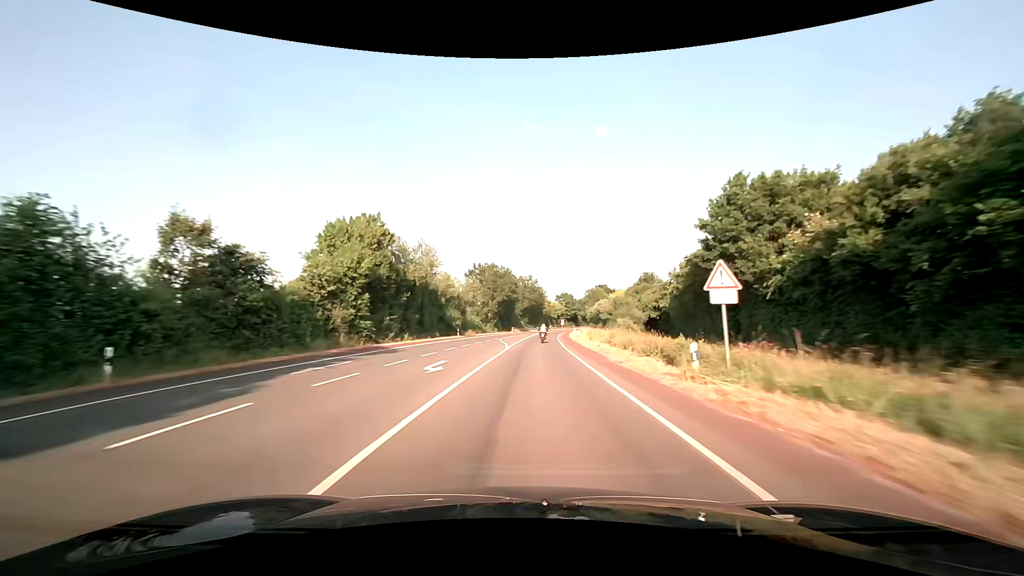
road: secondary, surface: asphalt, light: Day
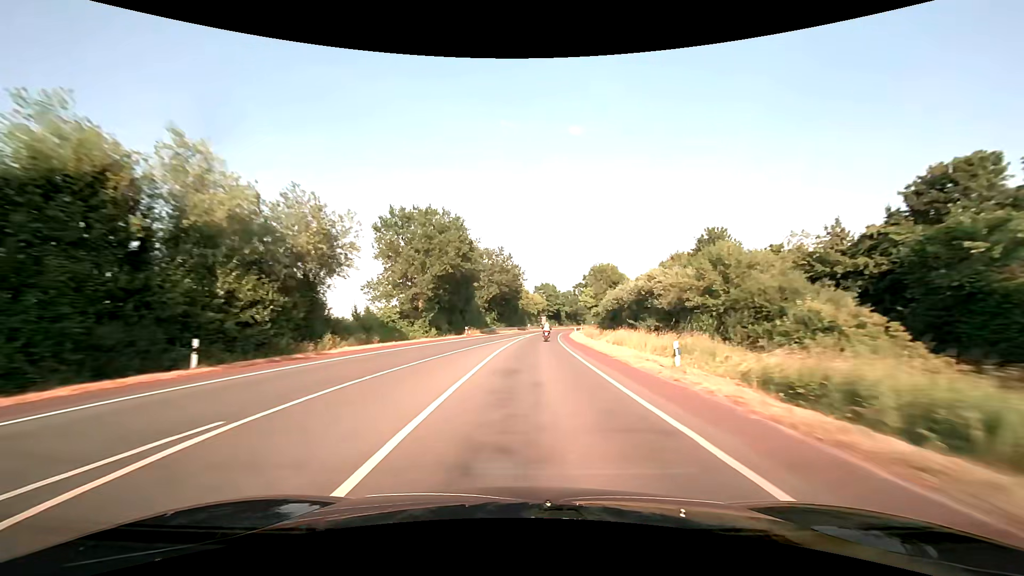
(+1.2, +46.6) m; +3°
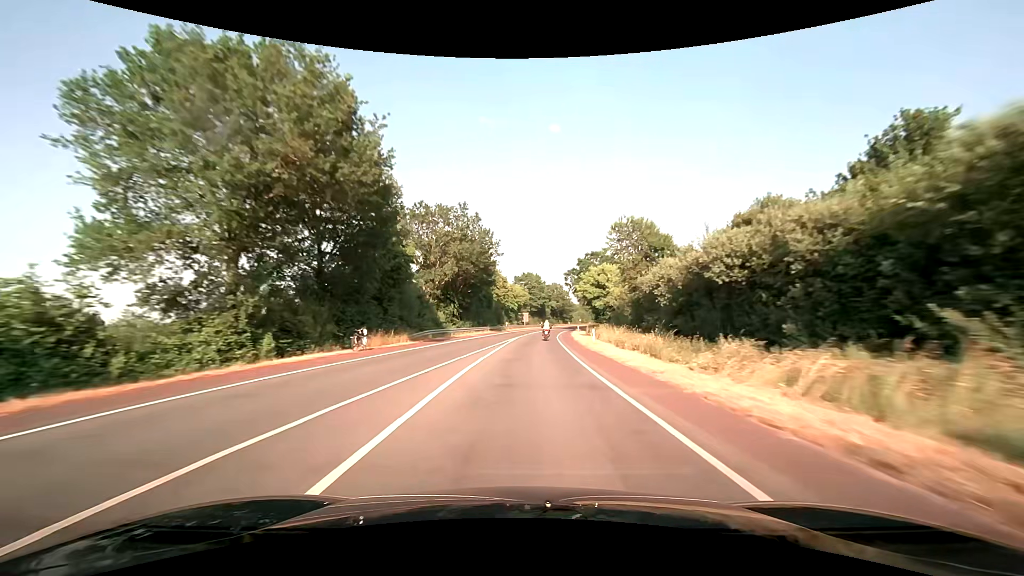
(+0.6, +31.1) m; +2°
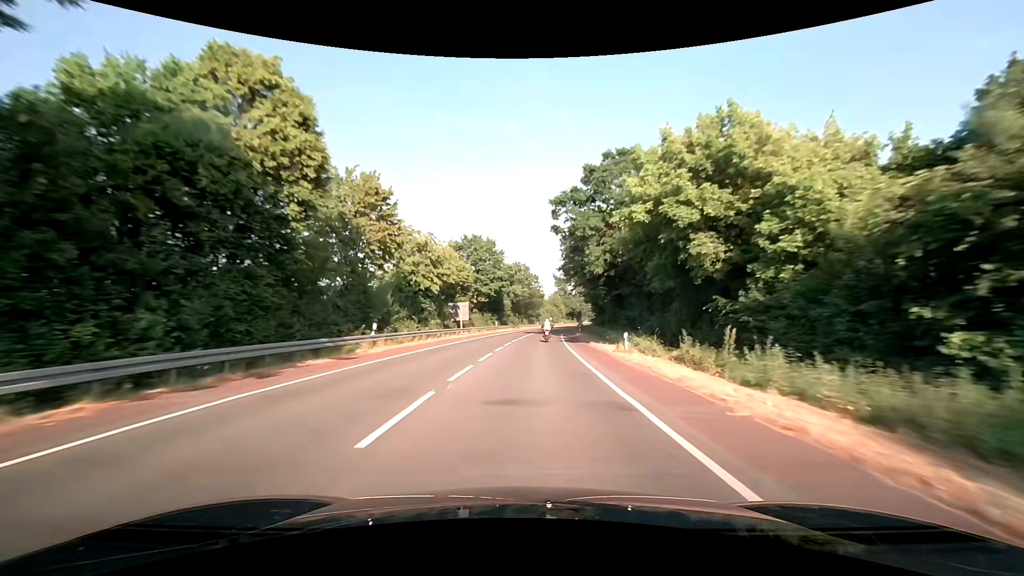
(+2.6, +60.6) m; +5°
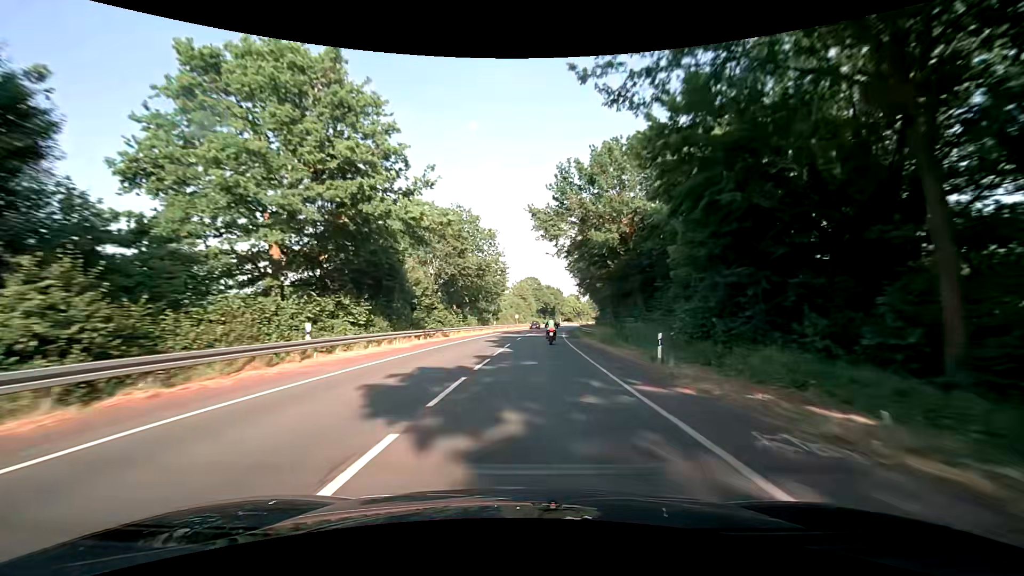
(+2.3, +56.2) m; +4°
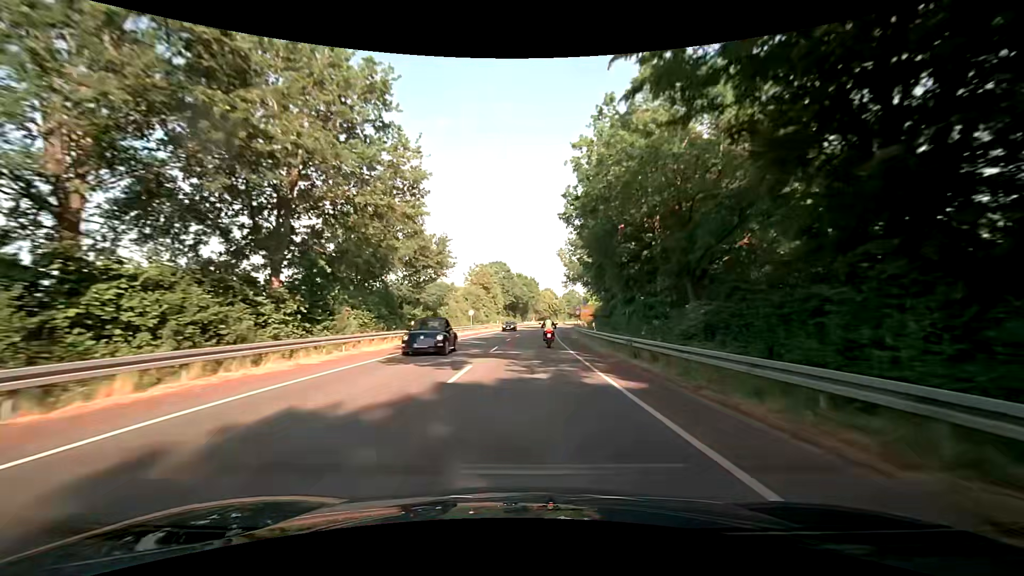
(+1.6, +37.7) m; +5°
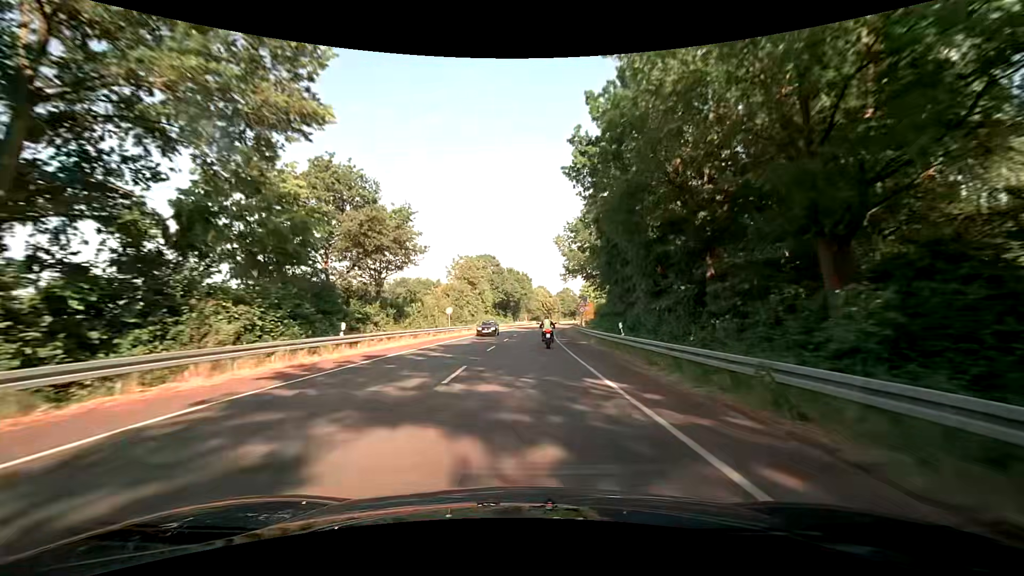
(+0.1, +11.5) m; +1°
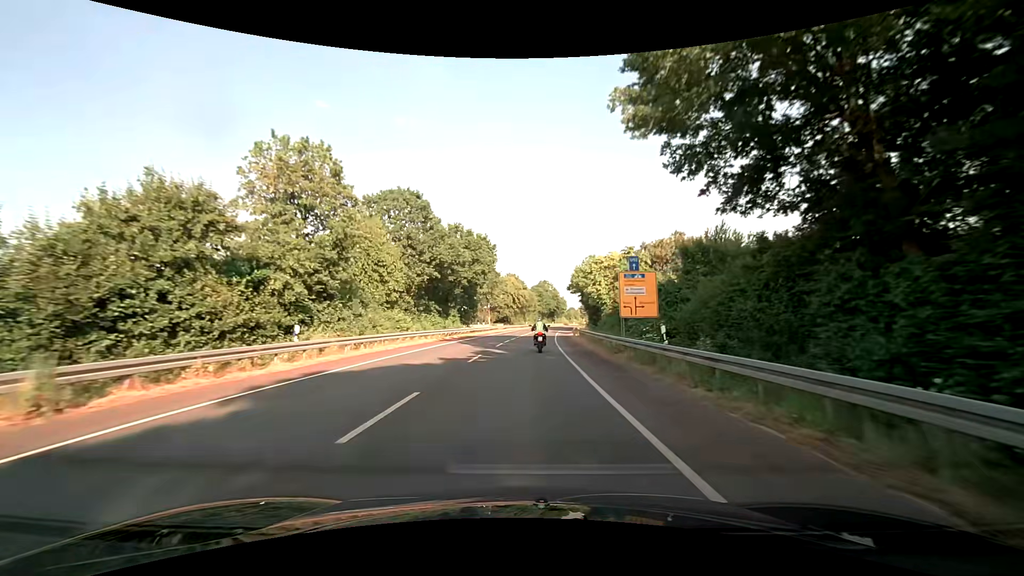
(+1.3, +50.9) m; +3°
(0, +10) (0, +20) (0, +30) (+1, +40) (+1, +50) (+2, +60) (+3, +70) (+4, +80) (+5, +90) (+6, +100) m
